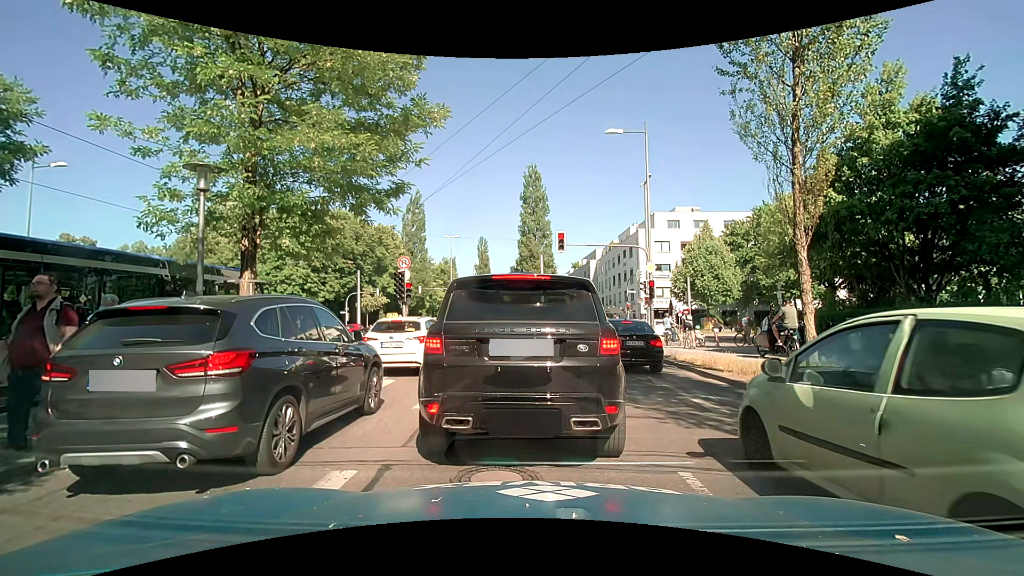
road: secondary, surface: asphalt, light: Day
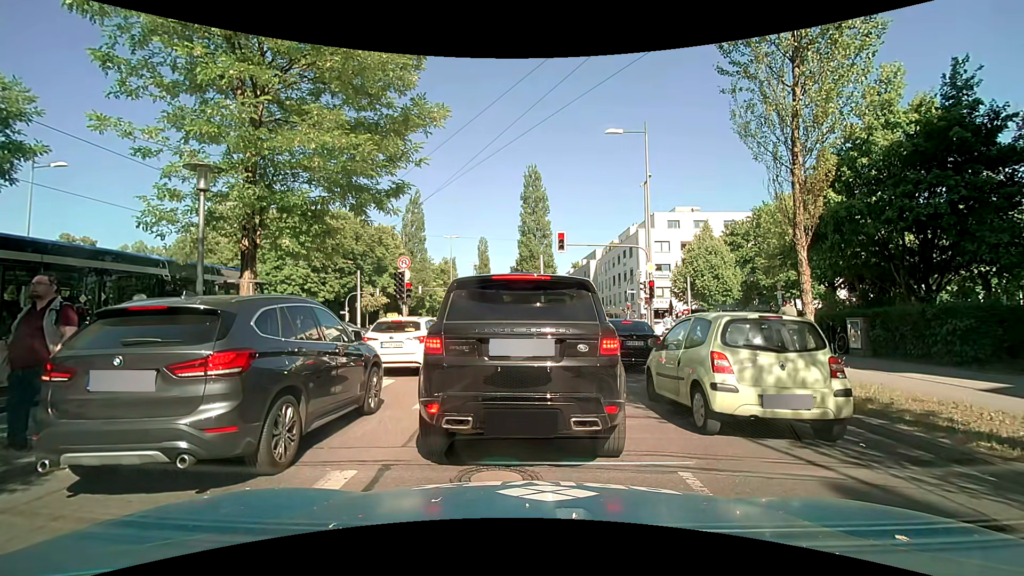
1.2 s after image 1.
(0.0, 0.0) m; 0°
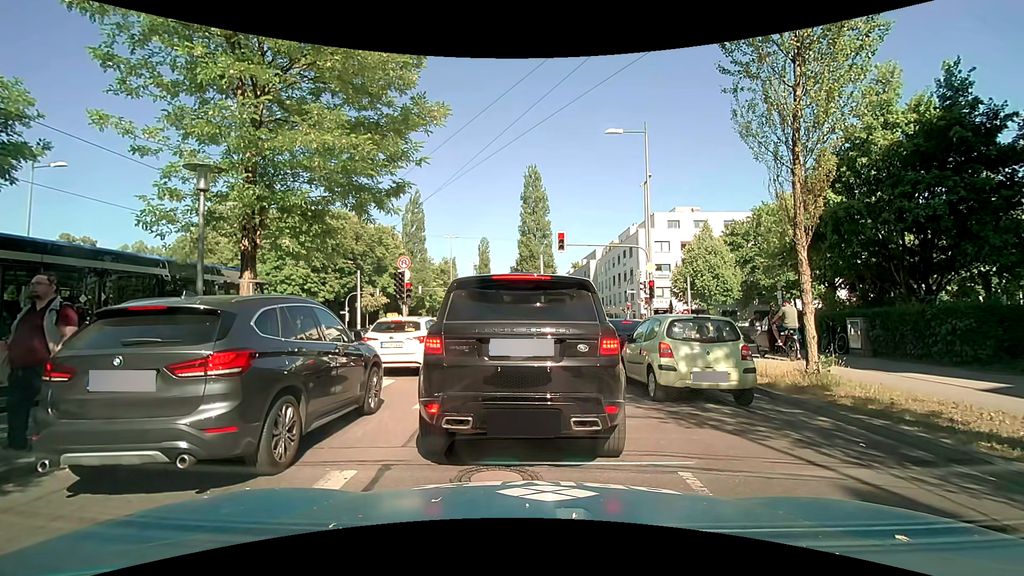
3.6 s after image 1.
(0.0, 0.0) m; 0°
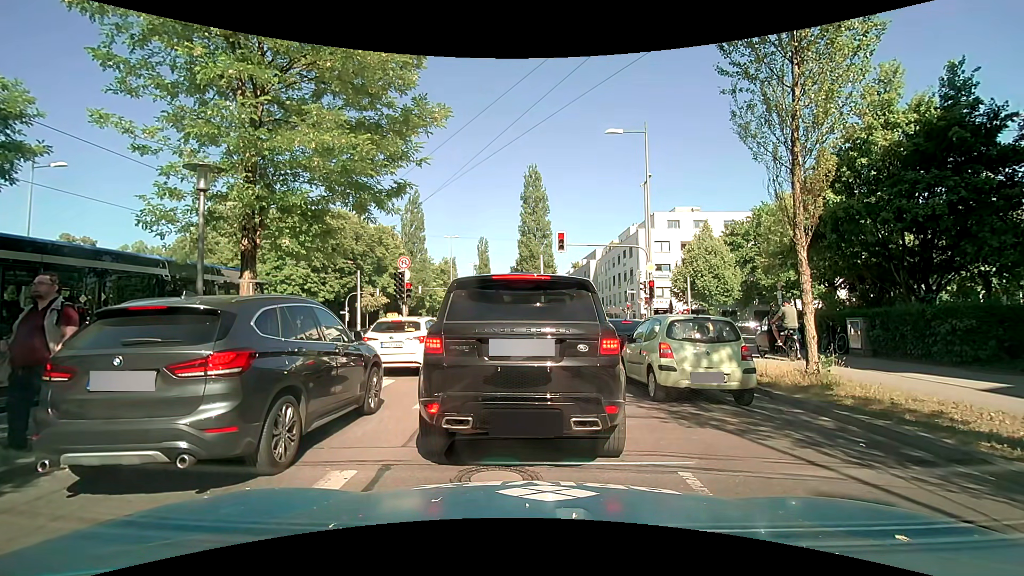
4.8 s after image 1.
(0.0, 0.0) m; 0°
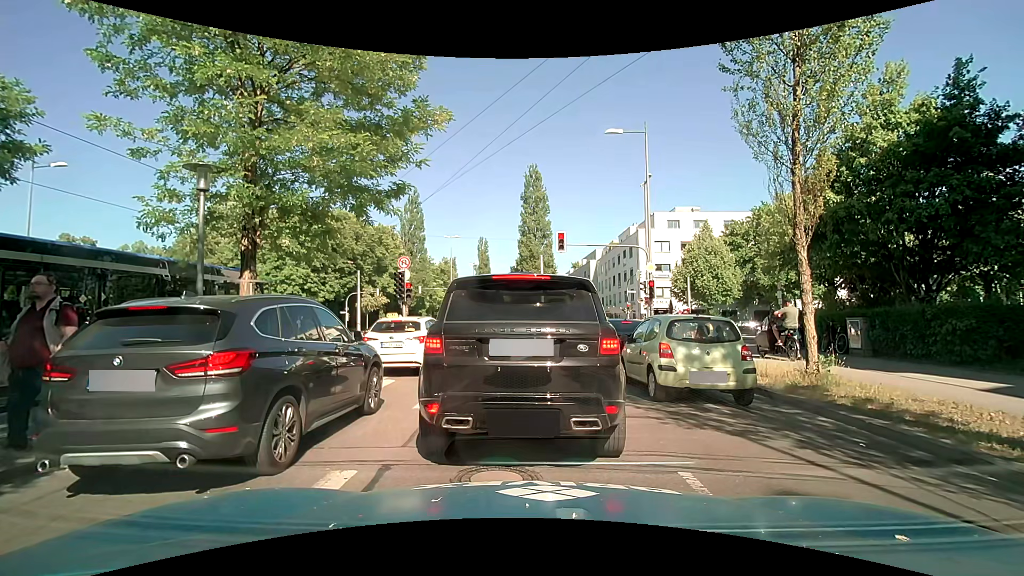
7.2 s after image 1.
(0.0, 0.0) m; 0°
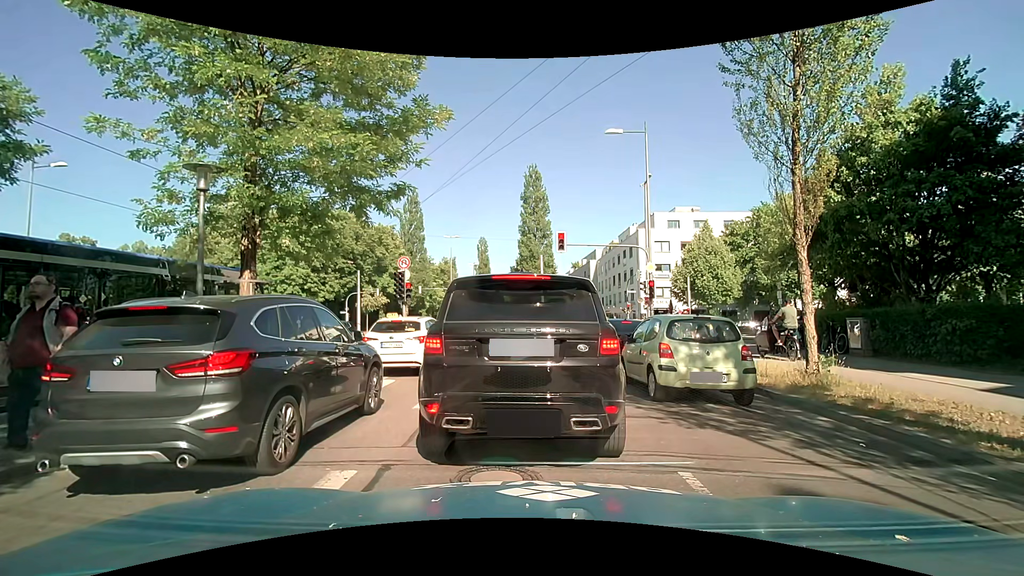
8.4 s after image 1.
(0.0, 0.0) m; 0°
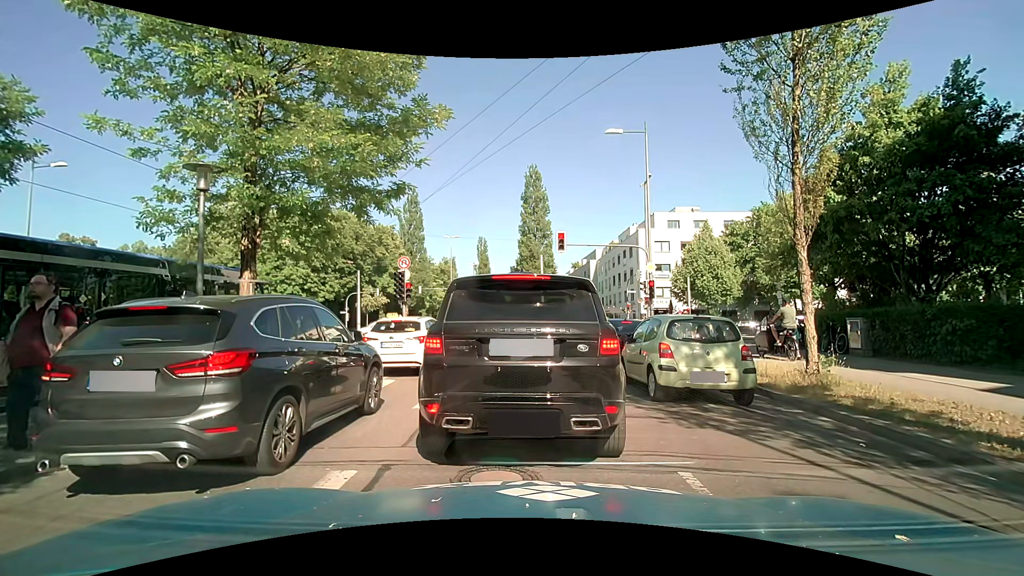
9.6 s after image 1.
(0.0, 0.0) m; 0°
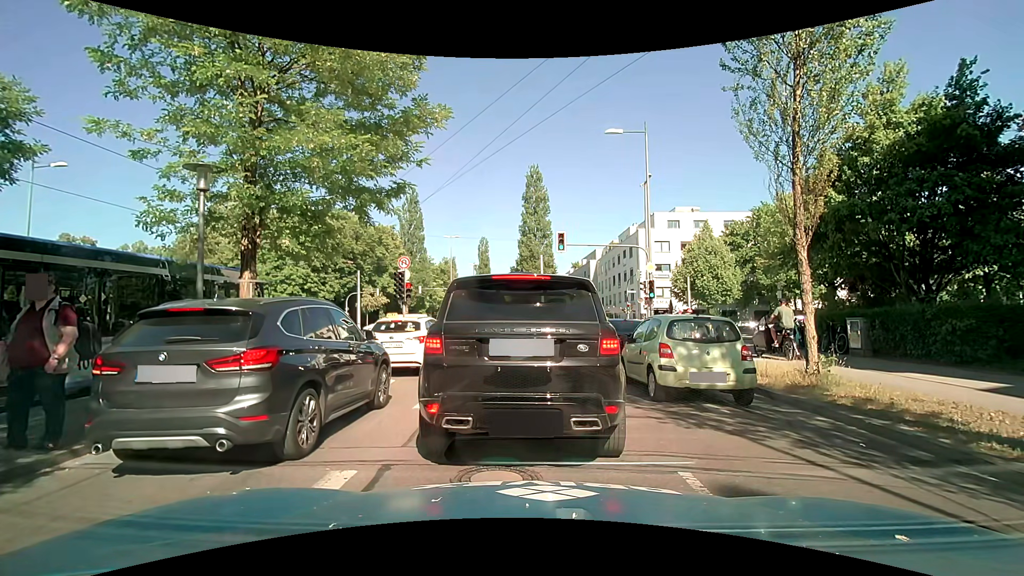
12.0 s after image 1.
(0.0, 0.0) m; 0°
(0, +10) (-1, +20) (-2, +30) (-4, +40) (-6, +50) (-7, +59) (-8, +69) (-9, +79) (-10, +89) (-10, +99) m
